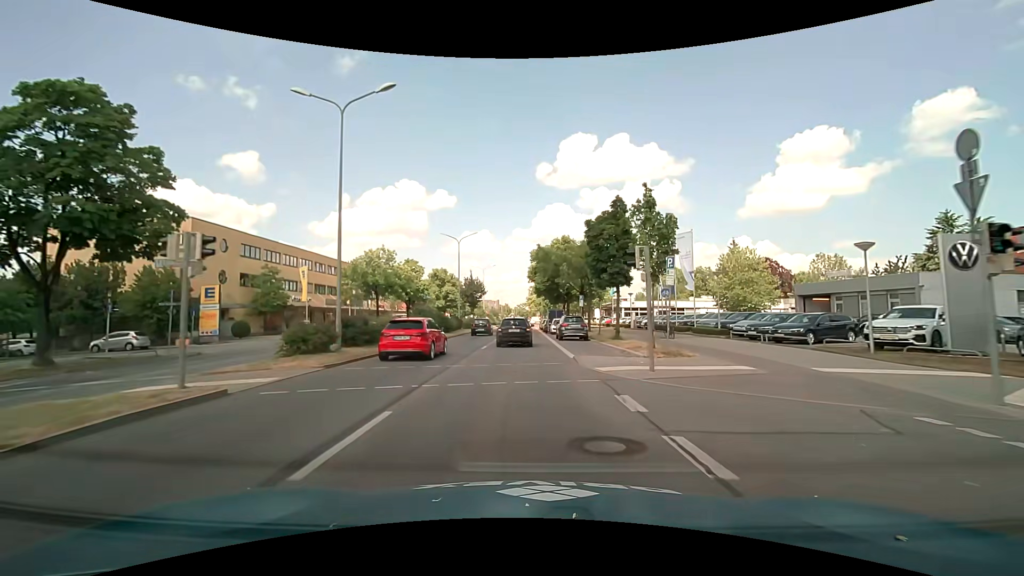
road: primary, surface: asphalt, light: Day
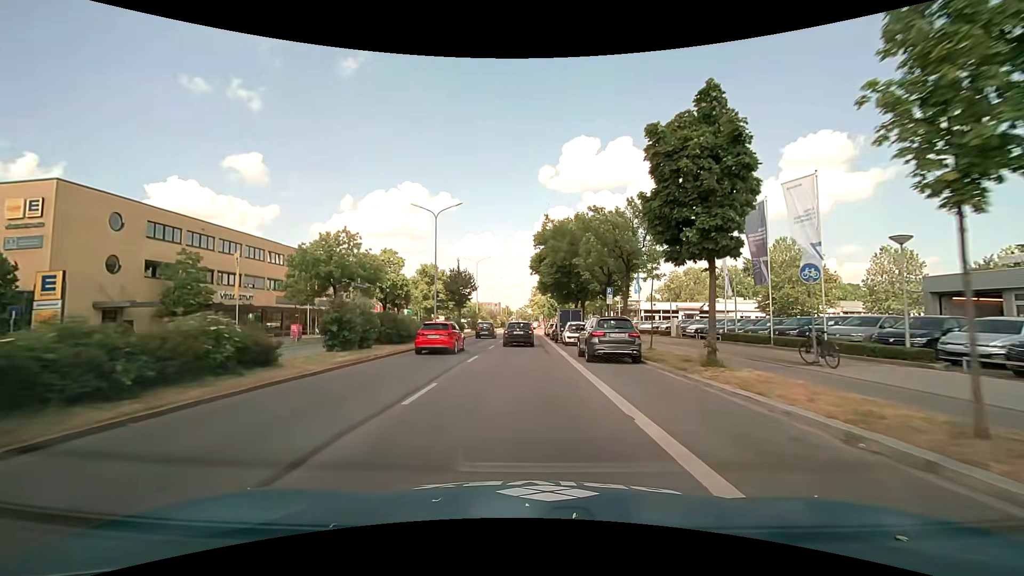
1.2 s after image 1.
(0.0, +14.6) m; 0°
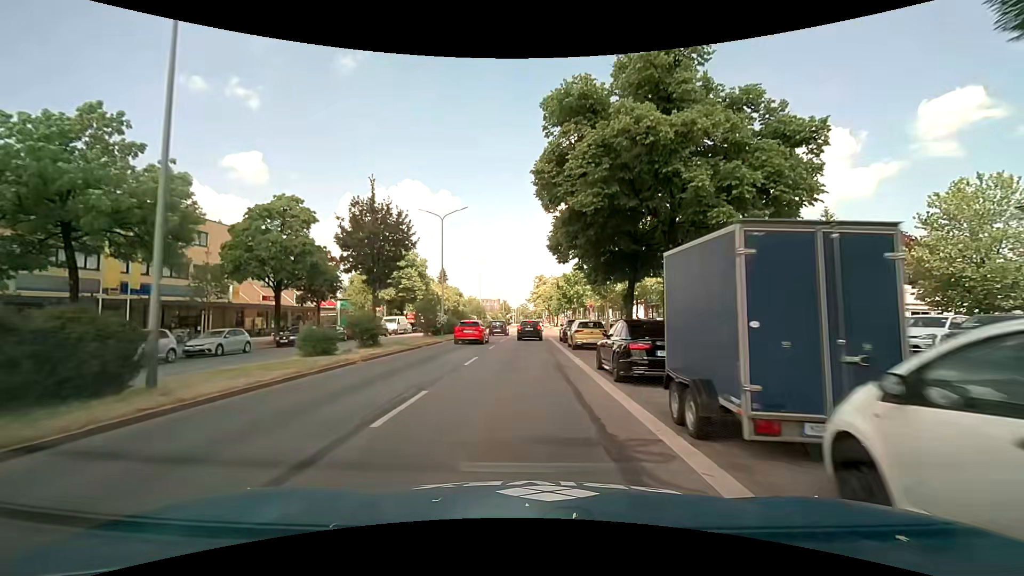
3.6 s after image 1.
(-0.1, +29.0) m; 0°
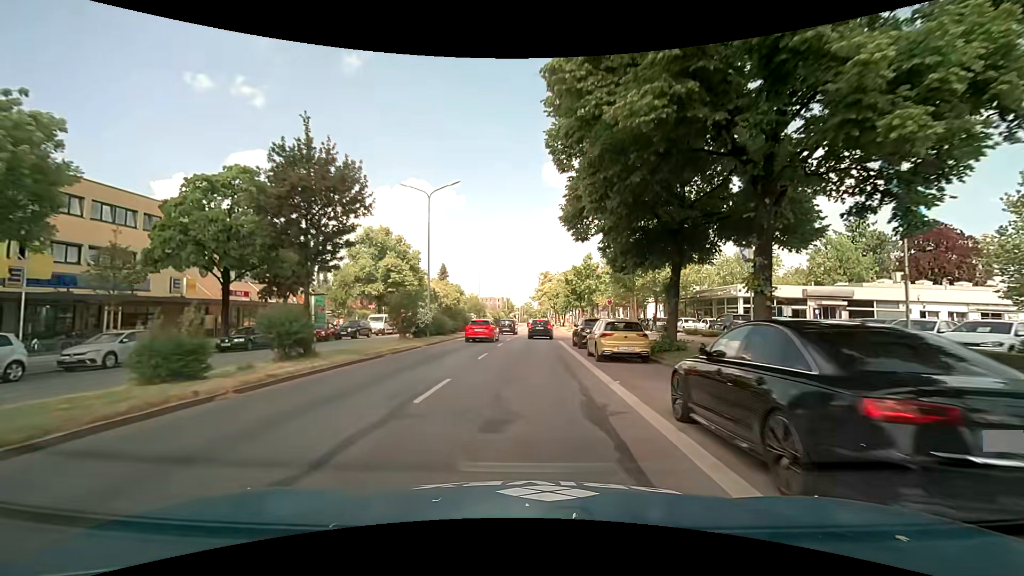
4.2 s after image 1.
(0.0, +7.2) m; -1°
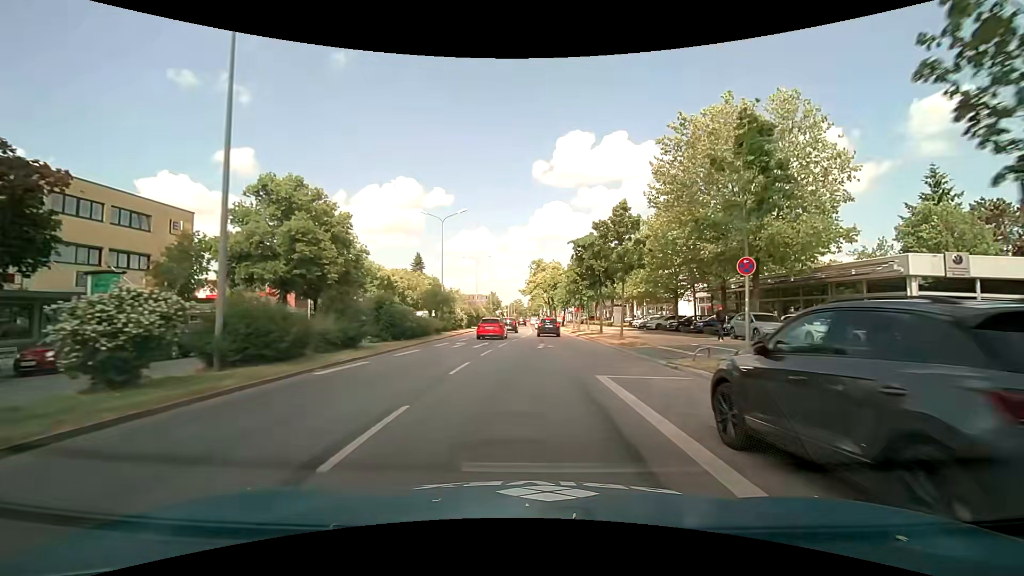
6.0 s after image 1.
(+0.3, +21.7) m; +2°
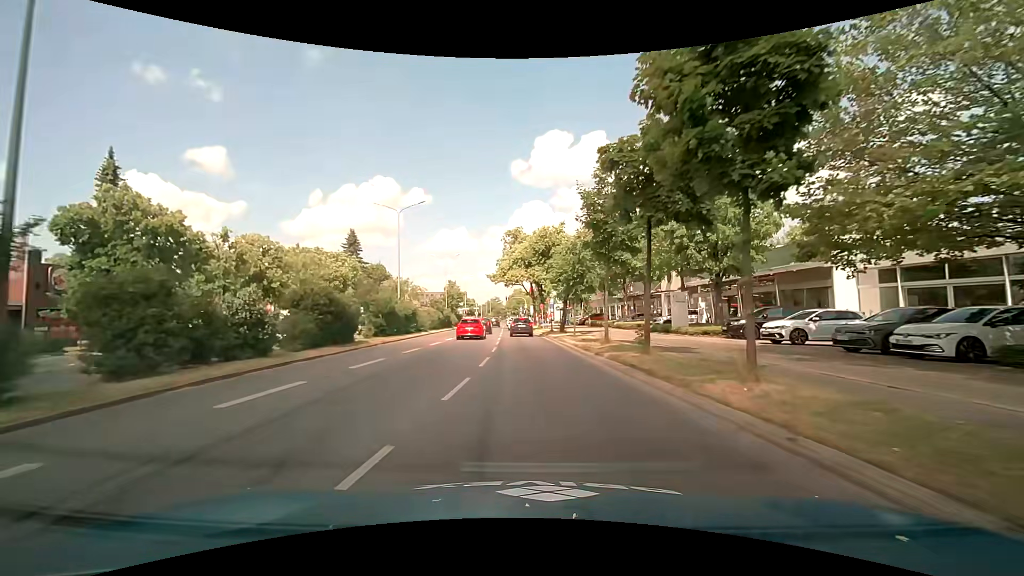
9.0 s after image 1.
(+1.0, +34.0) m; +2°
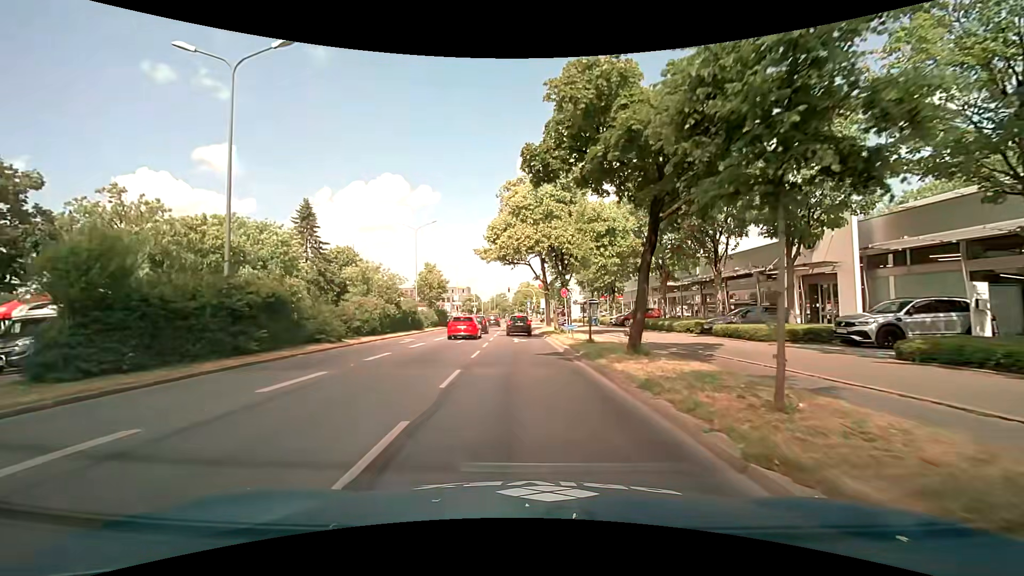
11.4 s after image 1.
(0.0, +22.7) m; 0°
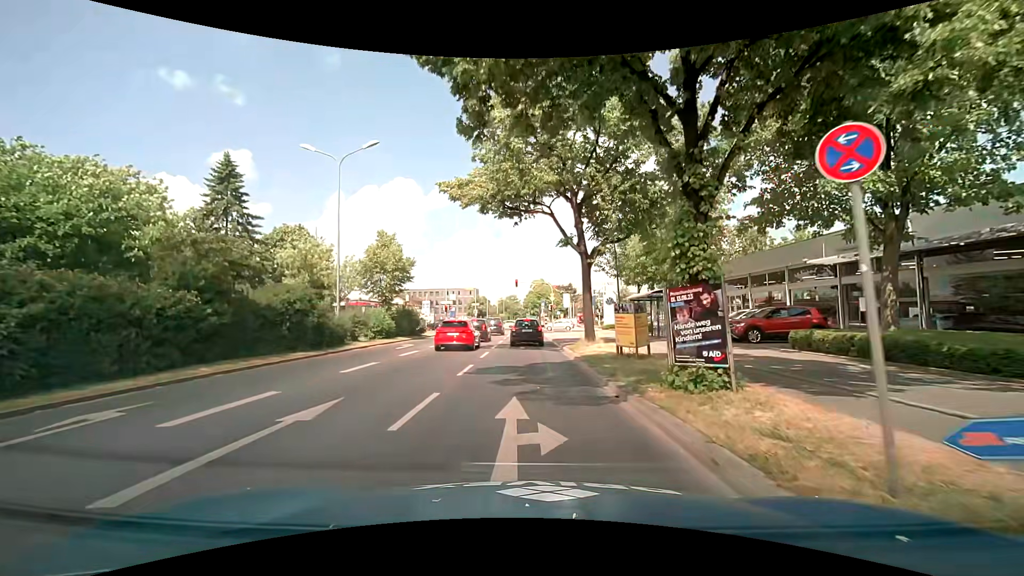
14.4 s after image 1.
(-0.4, +22.0) m; 0°
